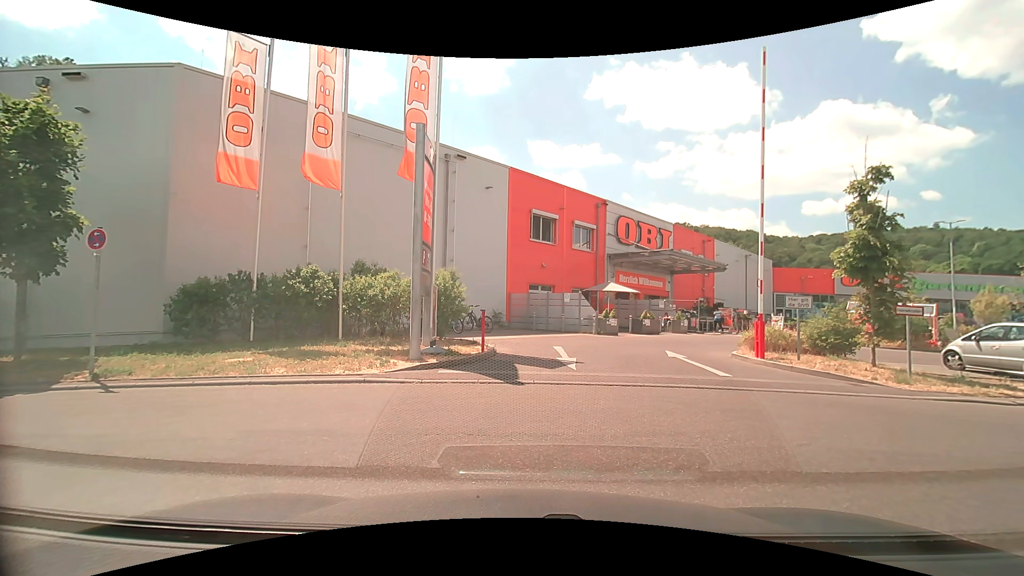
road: service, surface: paving_stones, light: Day
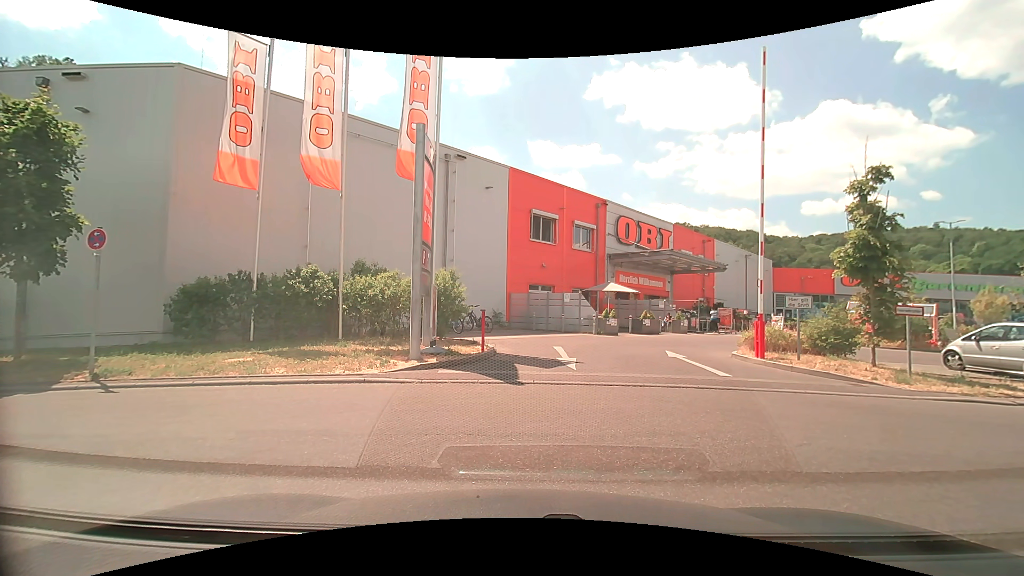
(0.0, 0.0) m; 0°
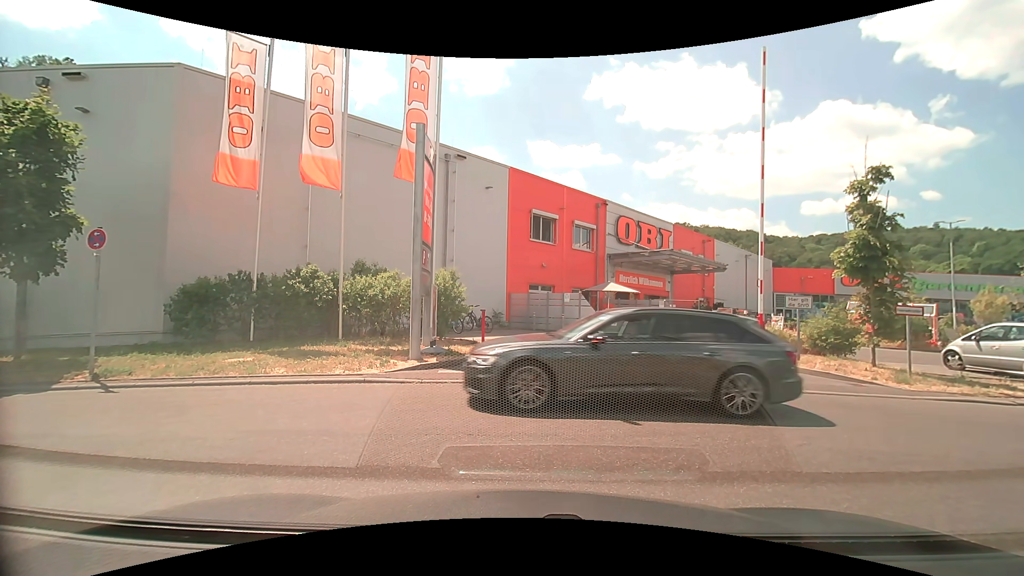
(0.0, 0.0) m; 0°
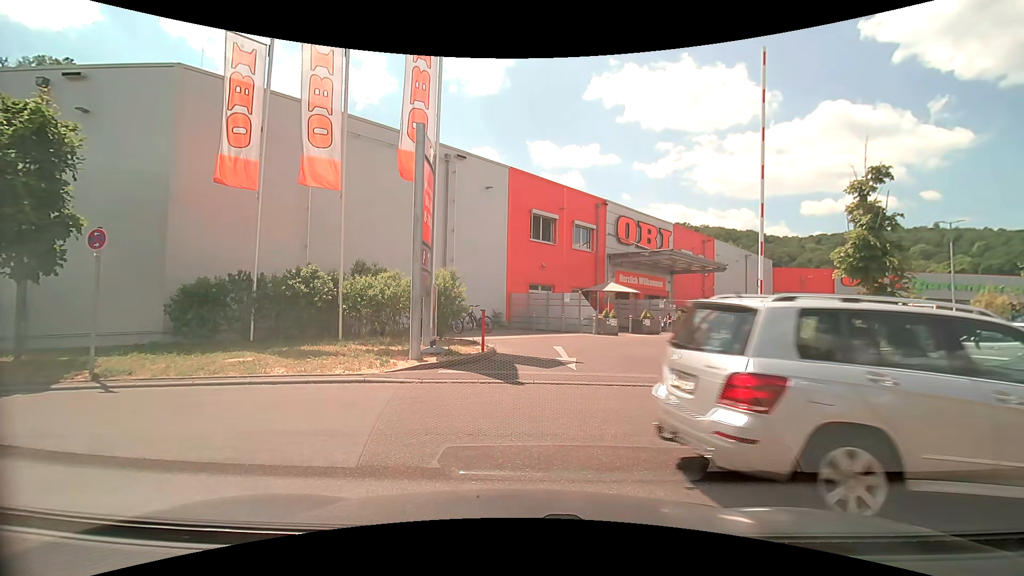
(0.0, 0.0) m; 0°
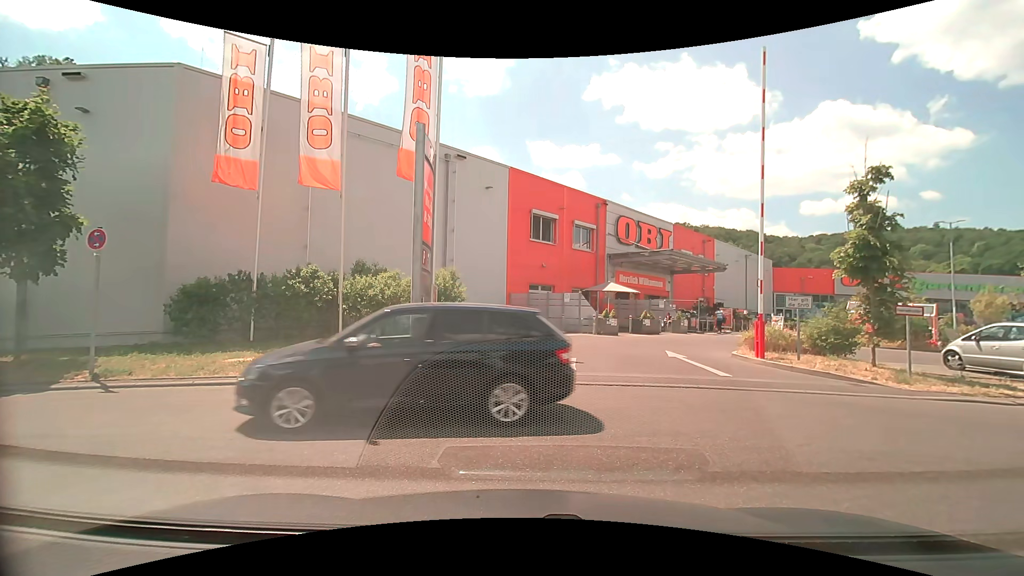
(0.0, 0.0) m; 0°
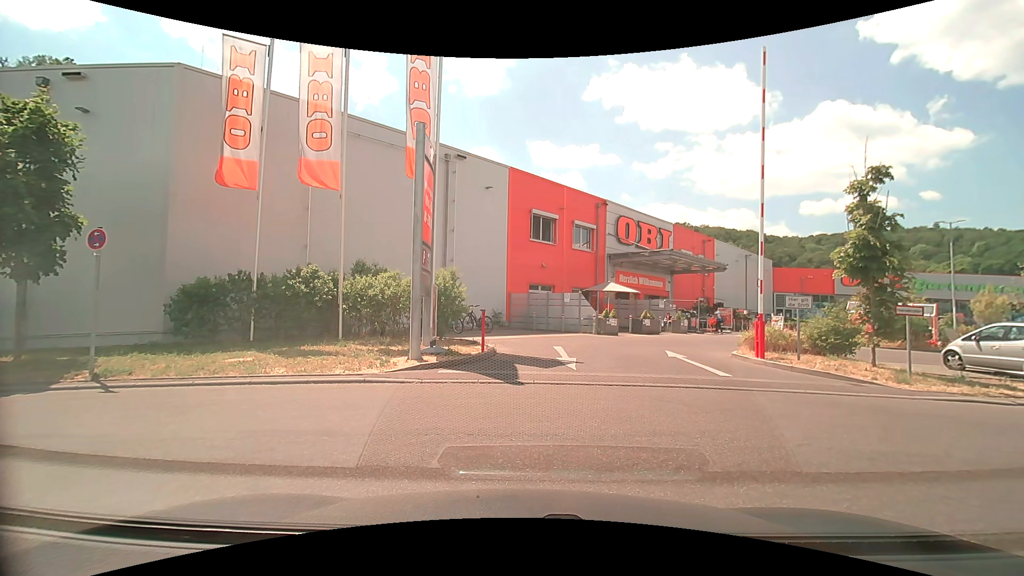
(0.0, 0.0) m; 0°
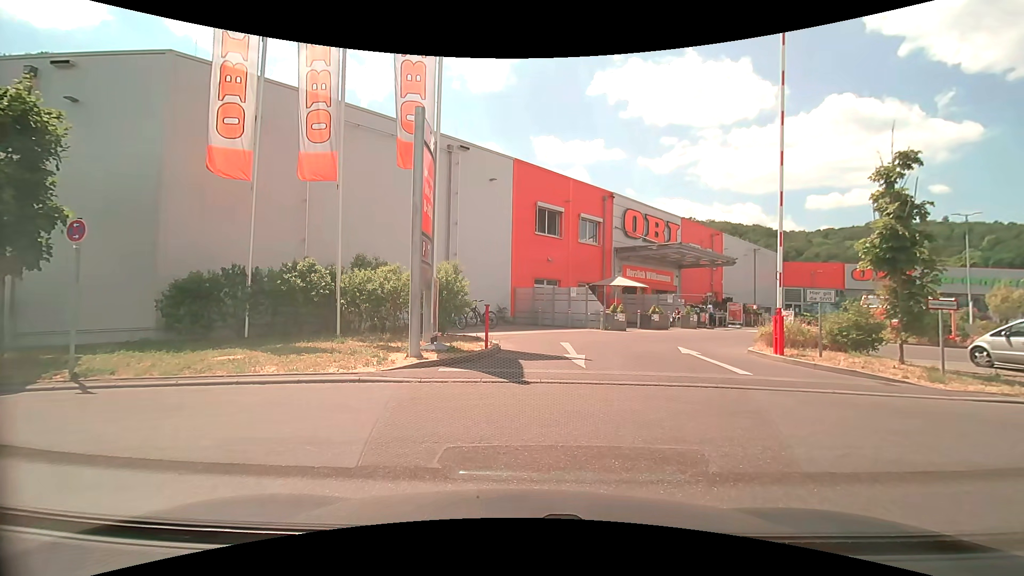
(0.0, +0.6) m; 0°
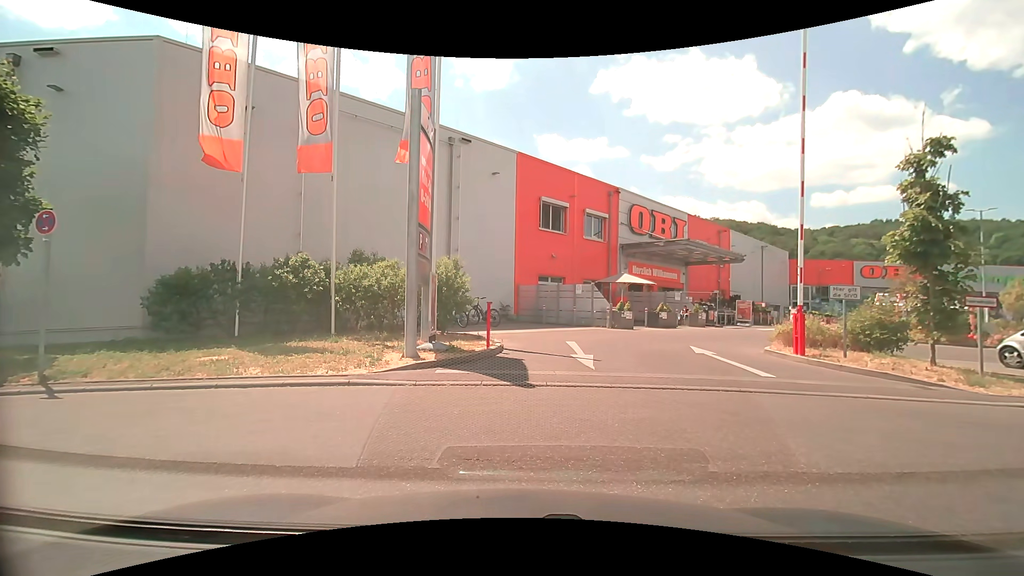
(0.0, +0.7) m; 0°
